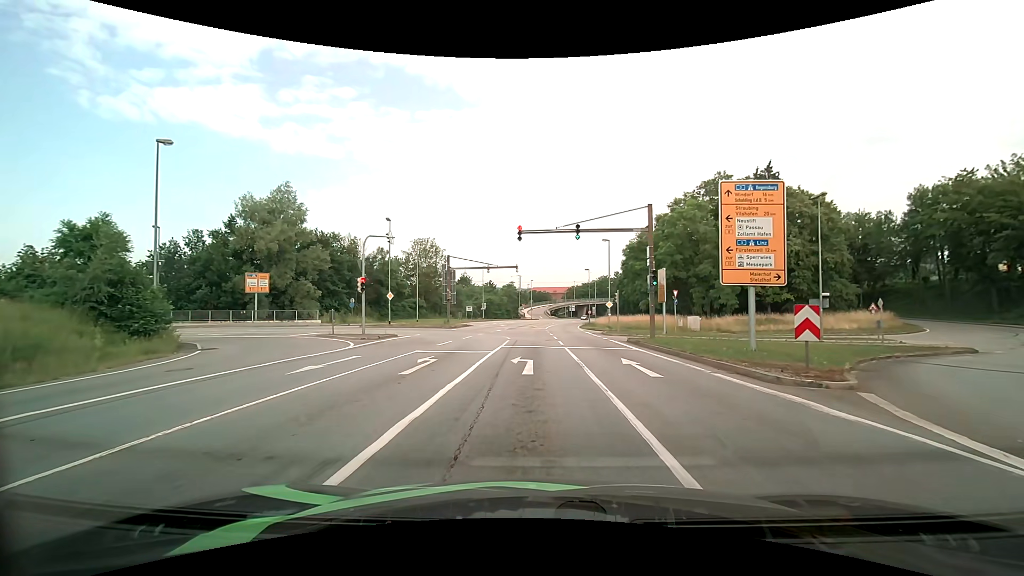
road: primary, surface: asphalt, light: Day
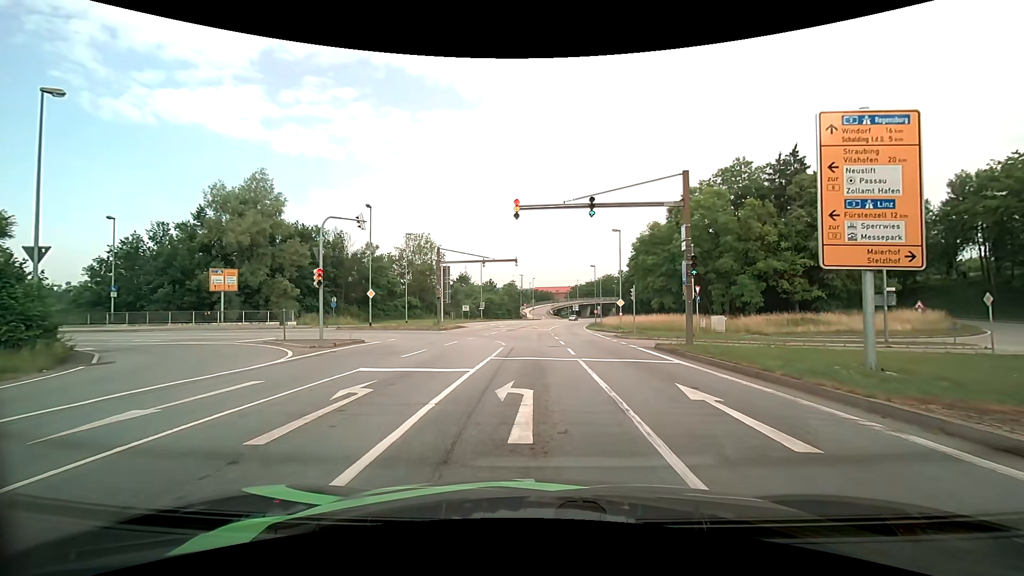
(0.0, +6.0) m; -1°
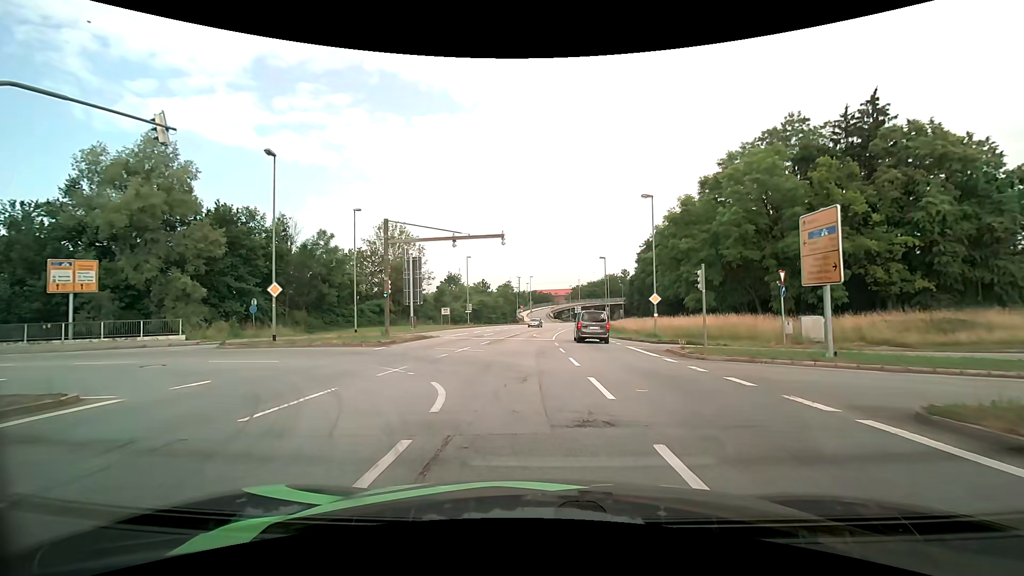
(0.0, +15.3) m; +1°
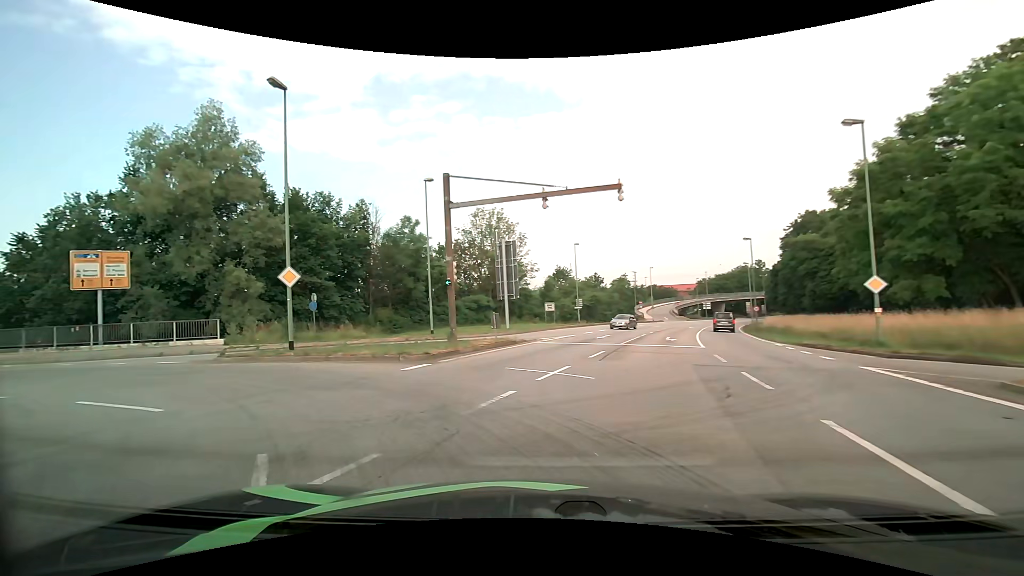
(-0.5, +10.1) m; -12°
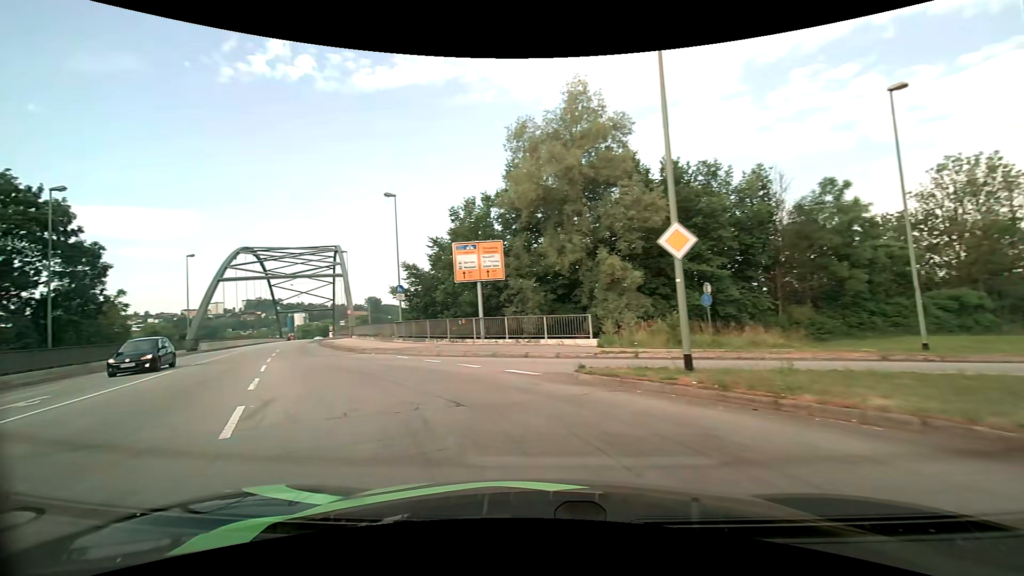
(-3.1, +8.8) m; -40°
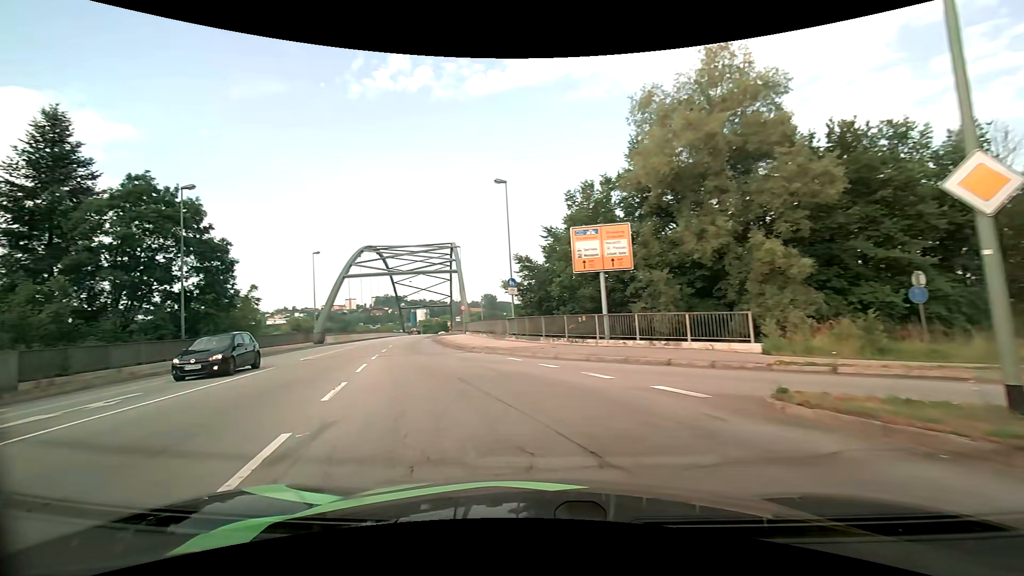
(-0.4, +3.5) m; -13°
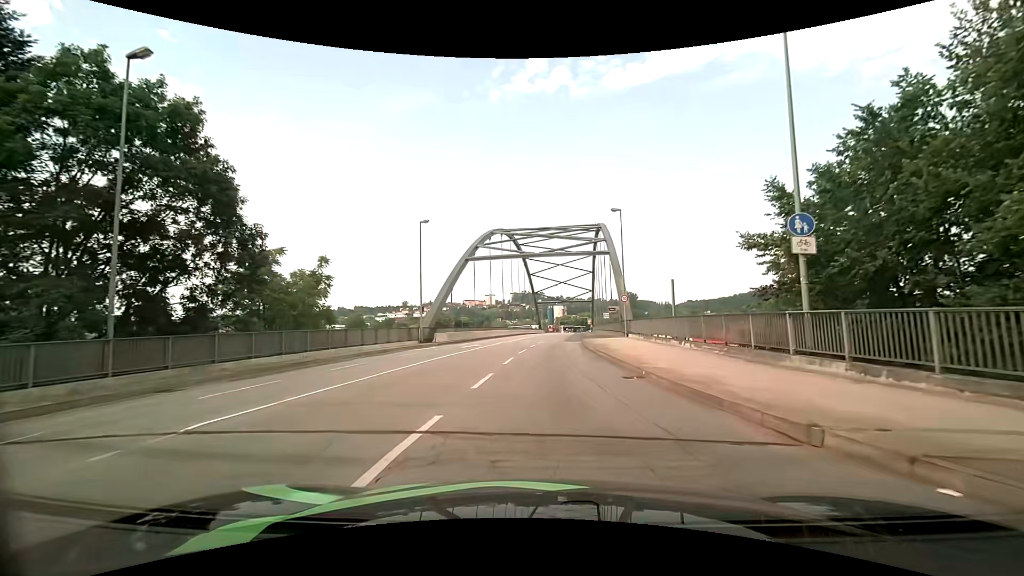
(-4.4, +17.6) m; -17°
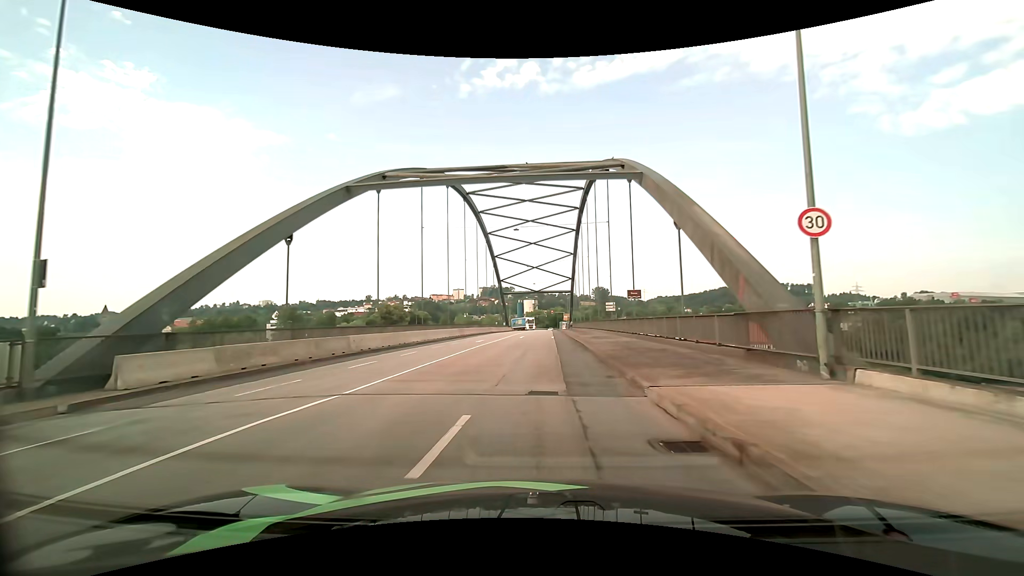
(+0.8, +30.1) m; +3°
(0, +10) (0, +20) (+1, +30) (+1, +40) (+1, +50) (+2, +60) (+2, +70) (+2, +80) (+2, +90) (+2, +100) m
